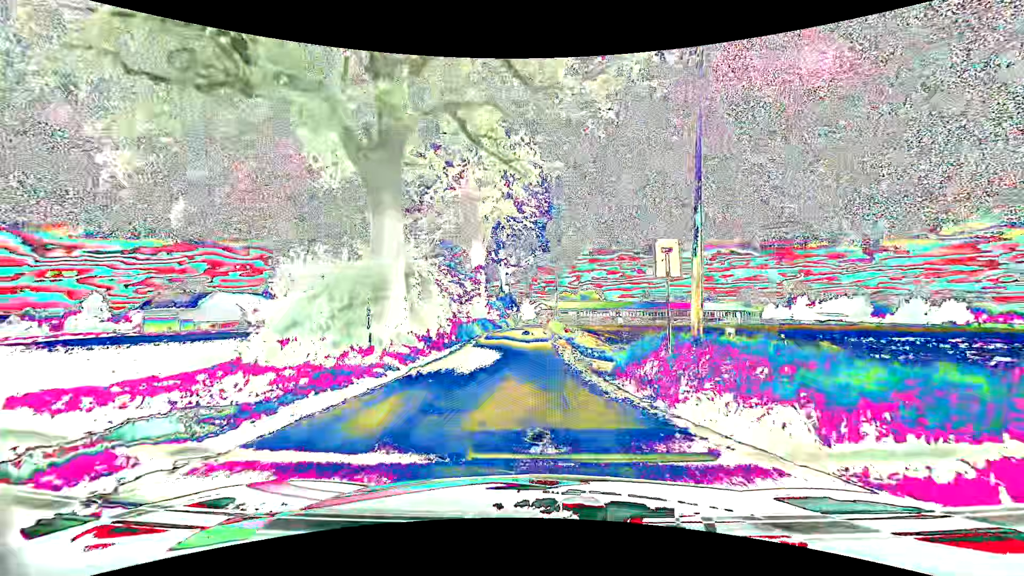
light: Day
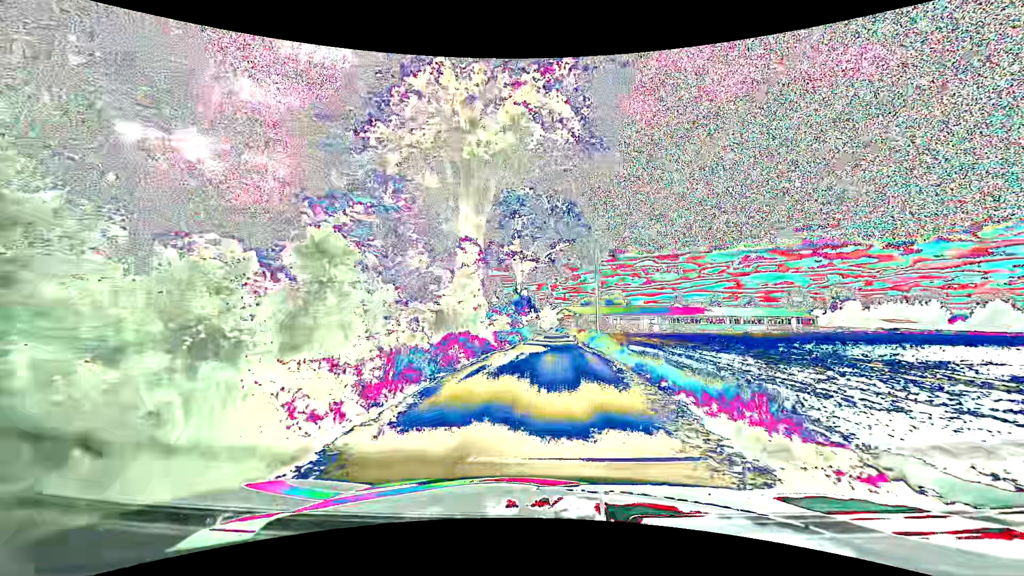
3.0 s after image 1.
(-0.4, +17.5) m; -3°
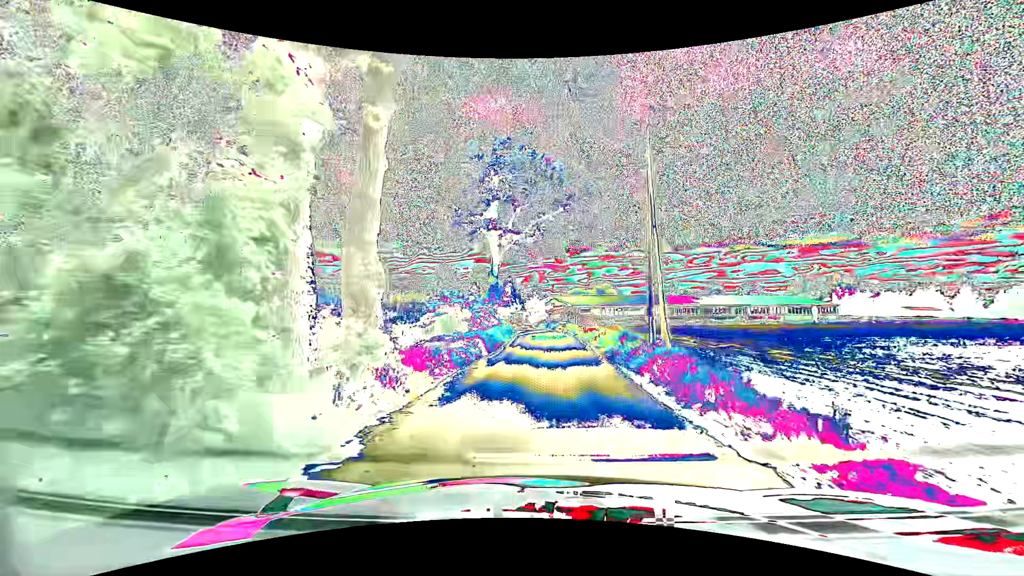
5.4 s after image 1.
(+0.5, +17.7) m; +3°
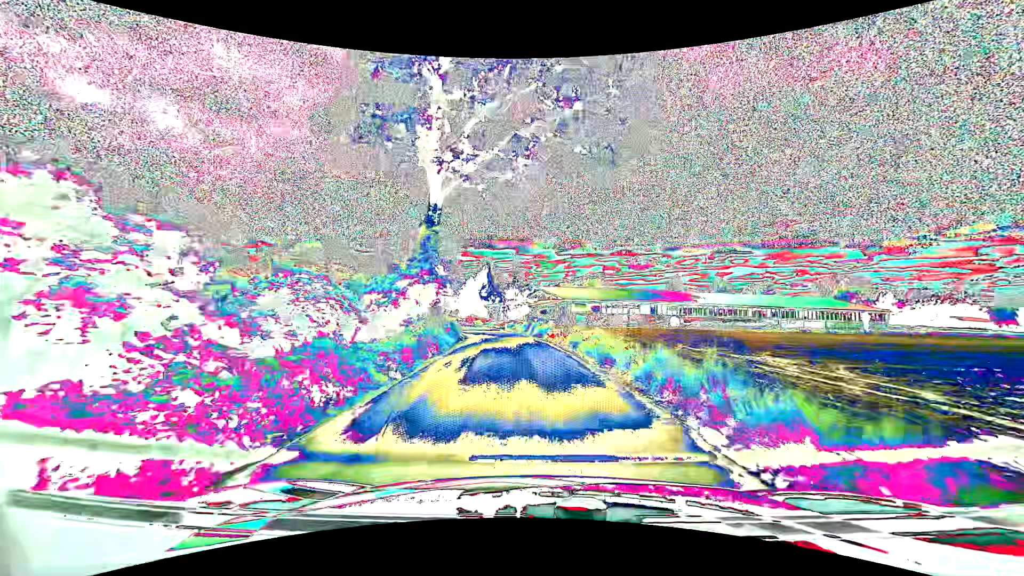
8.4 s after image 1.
(+0.3, +24.5) m; +1°
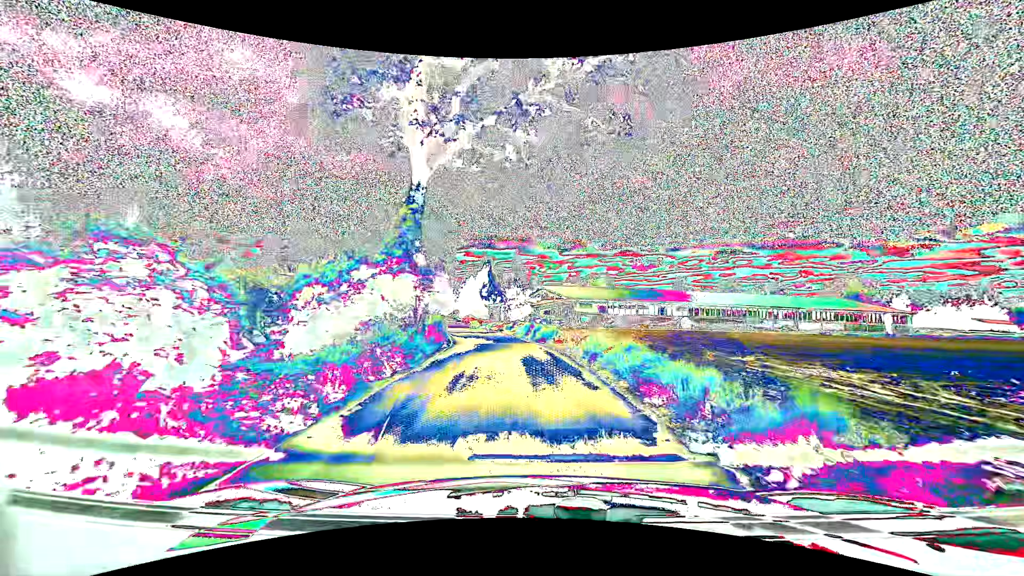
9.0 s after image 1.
(0.0, +4.5) m; 0°
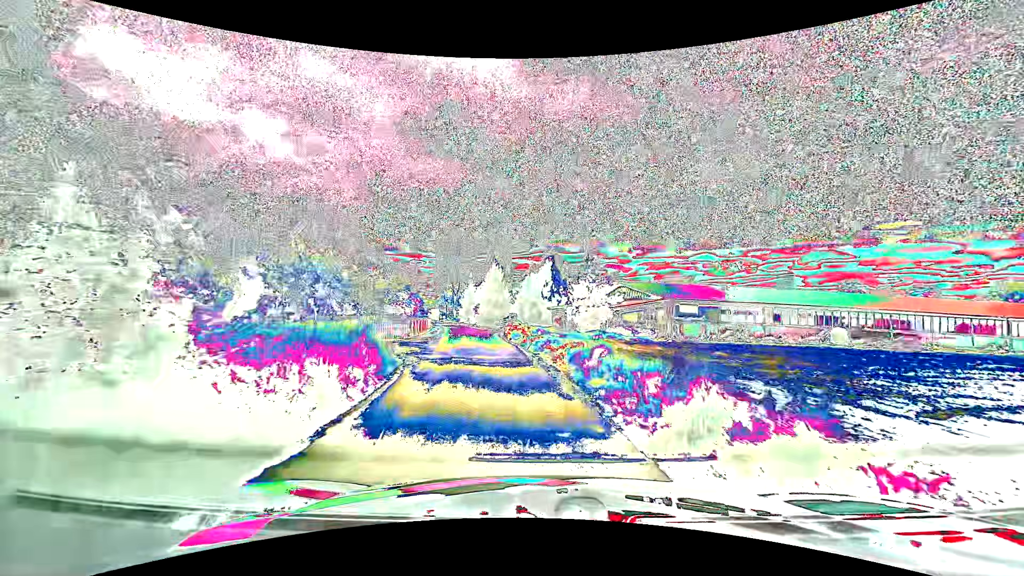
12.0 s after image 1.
(-1.0, +20.1) m; -7°
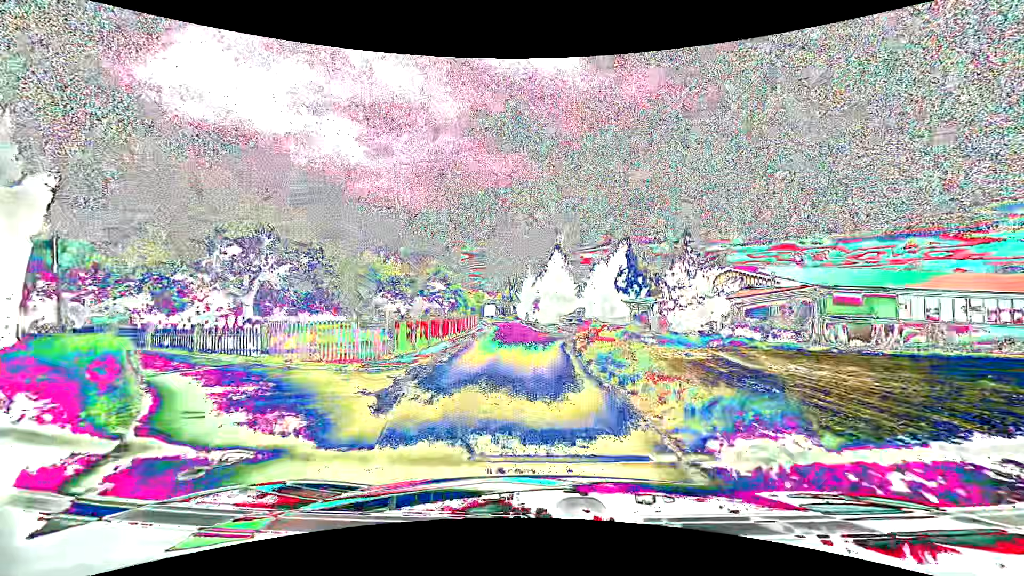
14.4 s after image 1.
(-1.0, +14.2) m; -8°
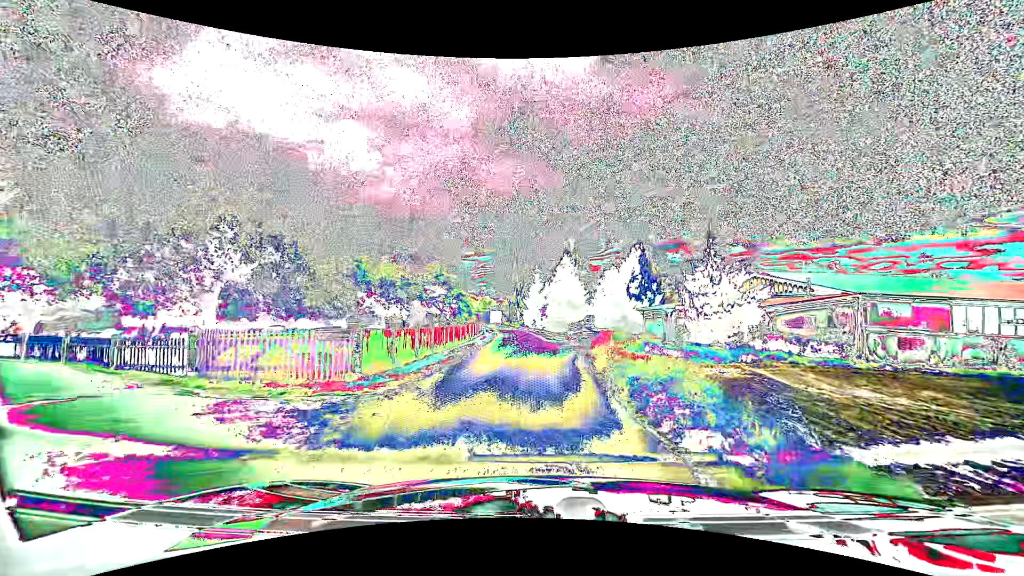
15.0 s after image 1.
(0.0, +3.4) m; -1°
